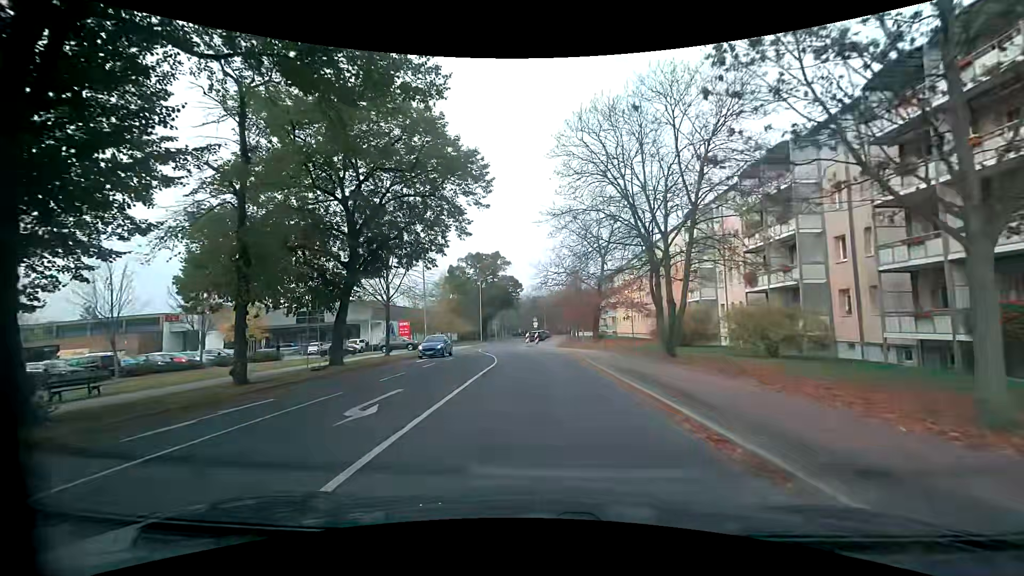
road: residential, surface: asphalt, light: Day
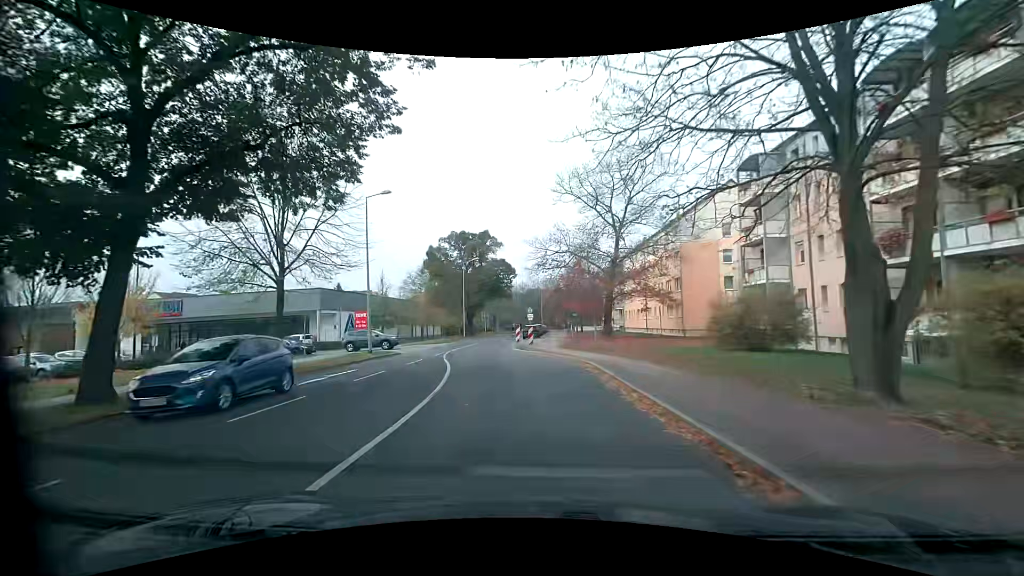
(+0.1, +14.0) m; 0°
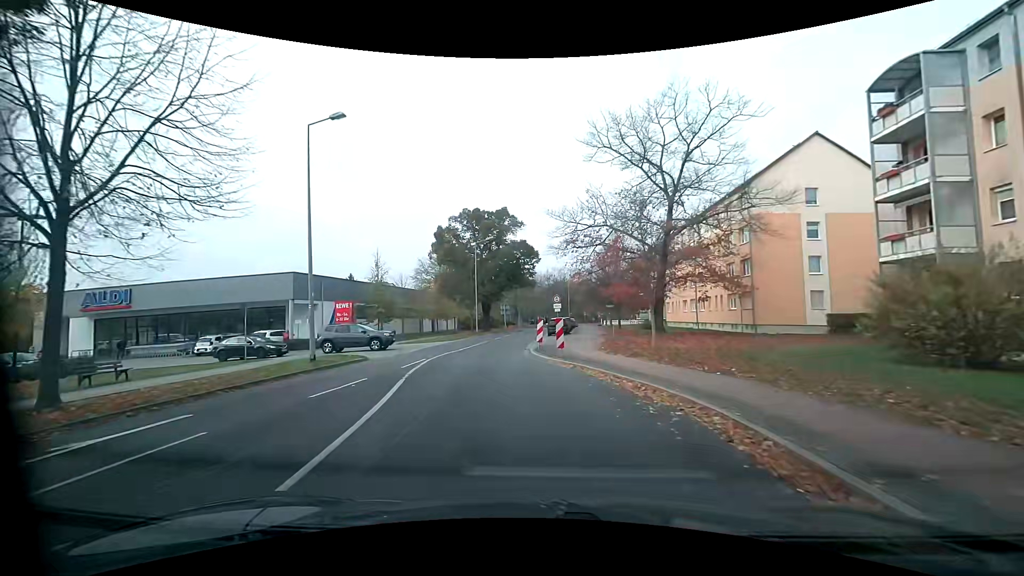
(0.0, +10.6) m; -2°
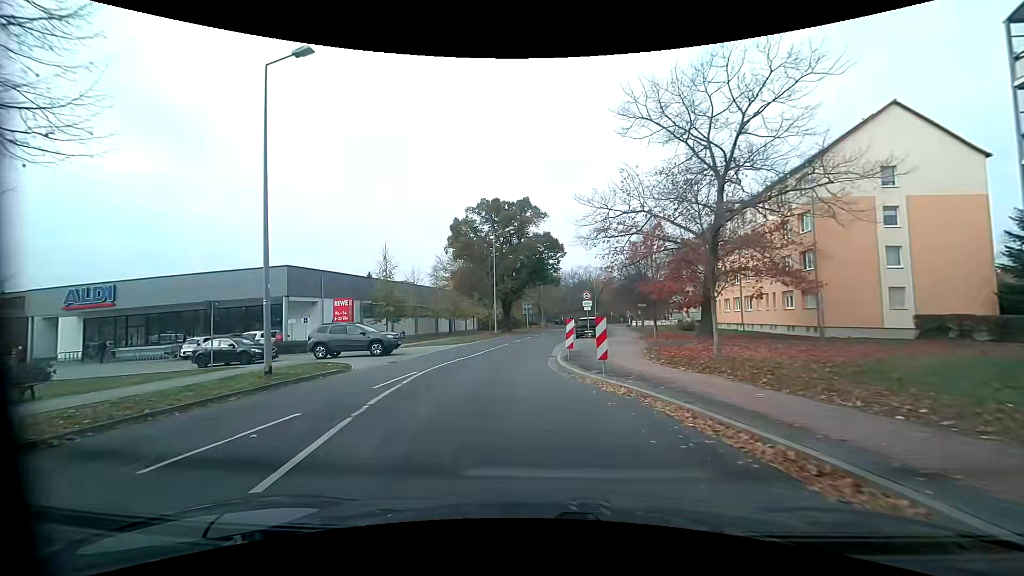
(-0.1, +4.9) m; -2°
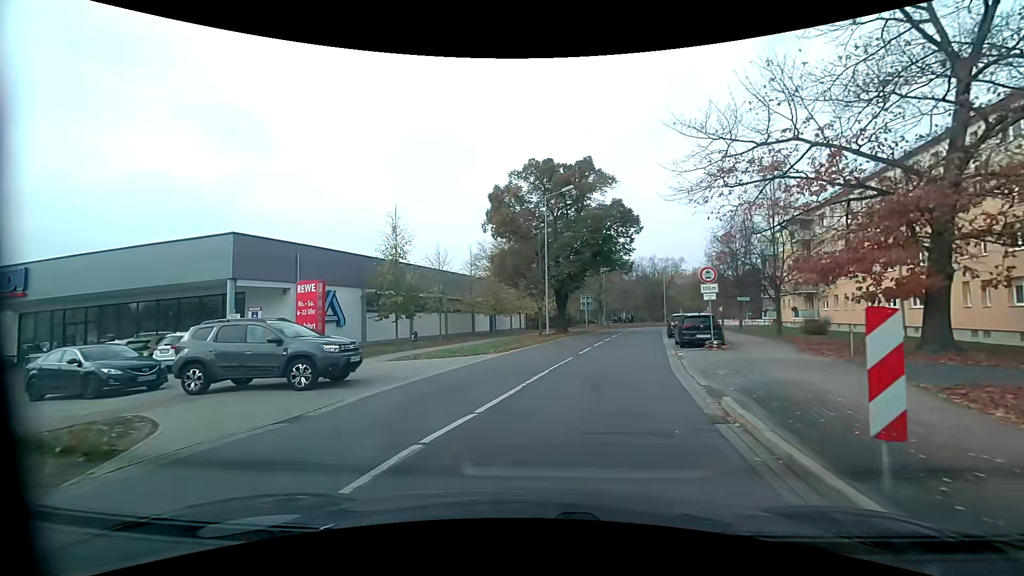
(-1.0, +12.5) m; -6°
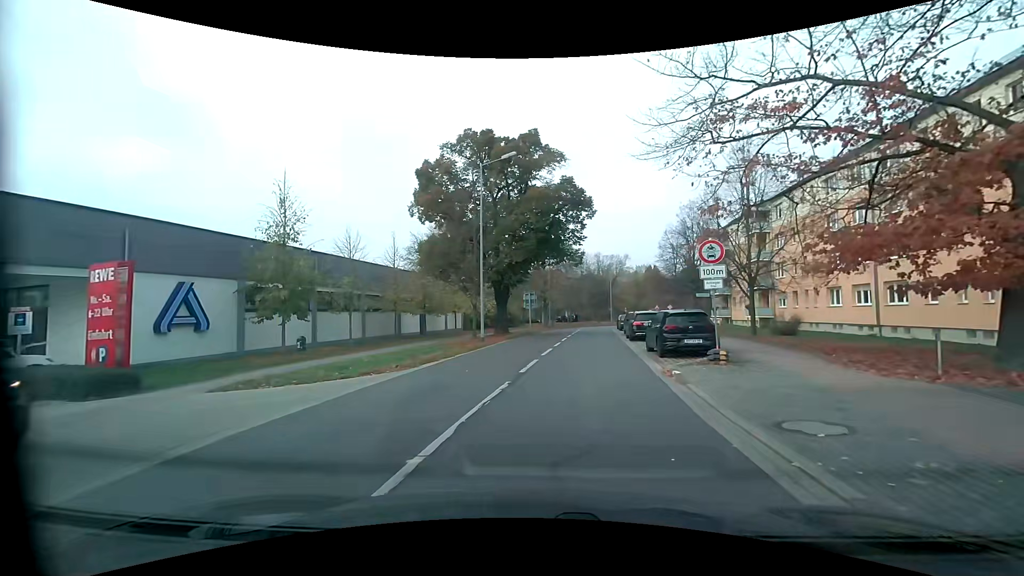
(+0.3, +6.3) m; +4°
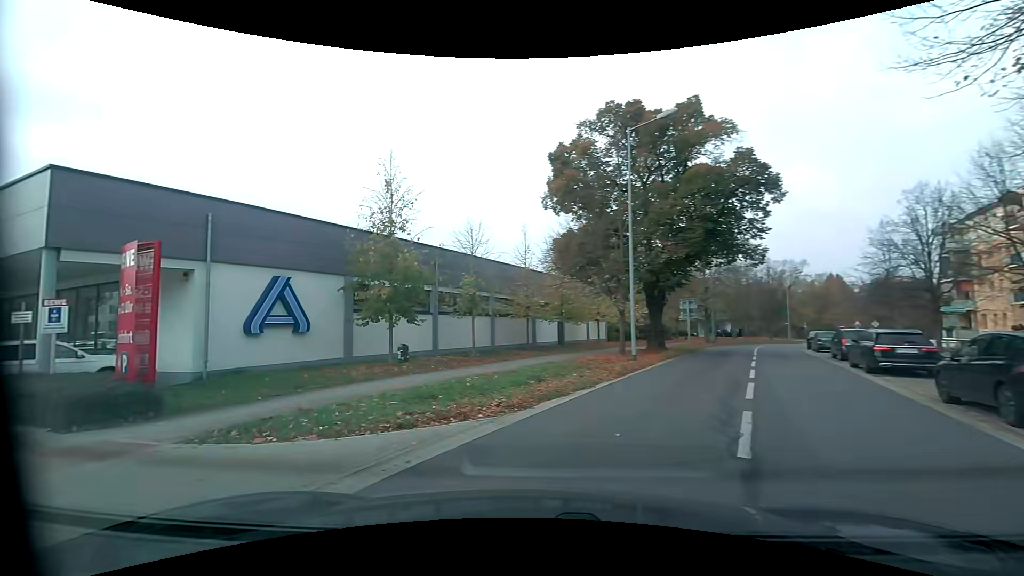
(-0.1, +5.5) m; -15°
